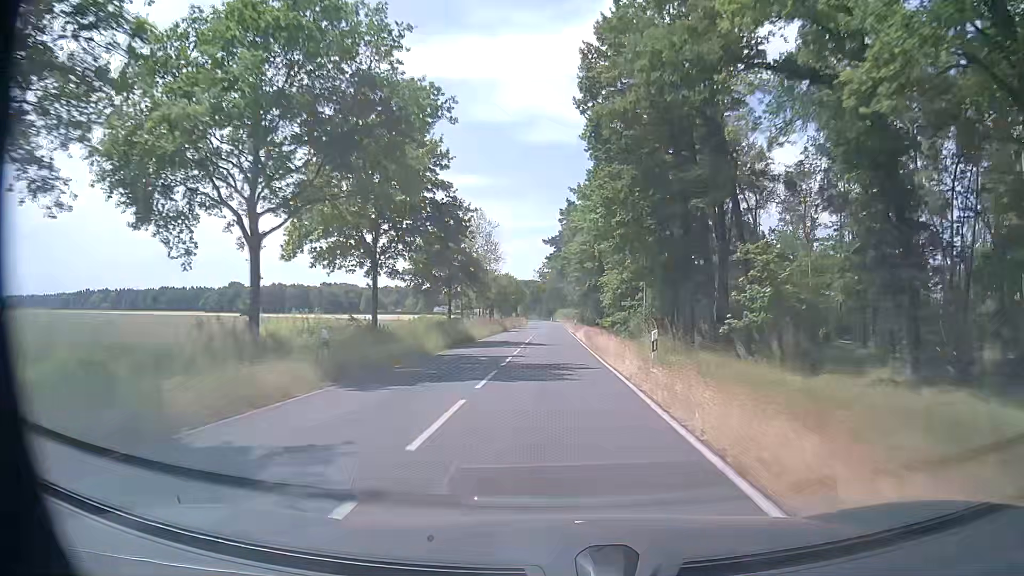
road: secondary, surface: asphalt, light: Day
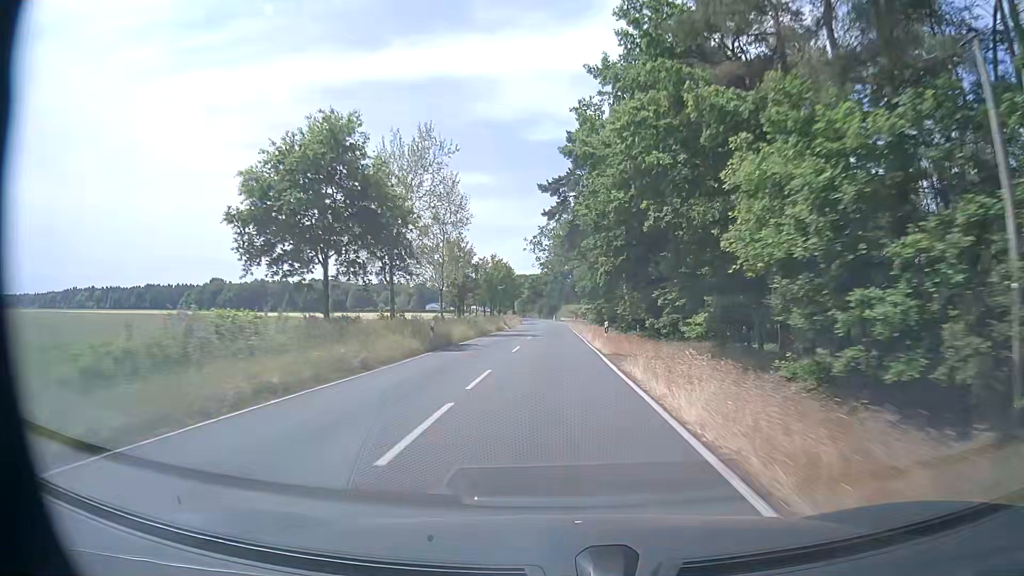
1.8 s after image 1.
(-0.1, +37.1) m; -1°
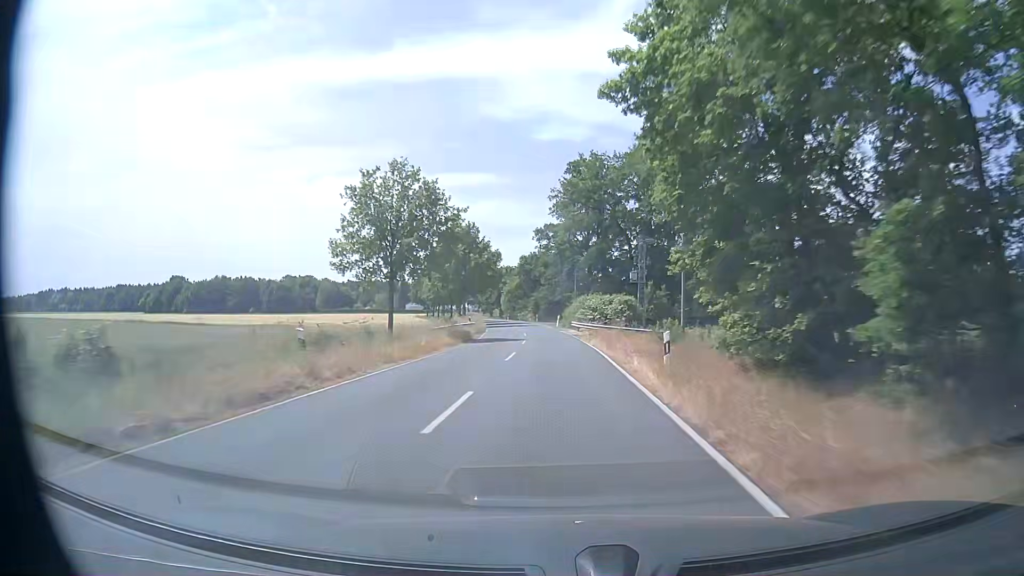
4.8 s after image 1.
(+0.5, +64.6) m; 0°
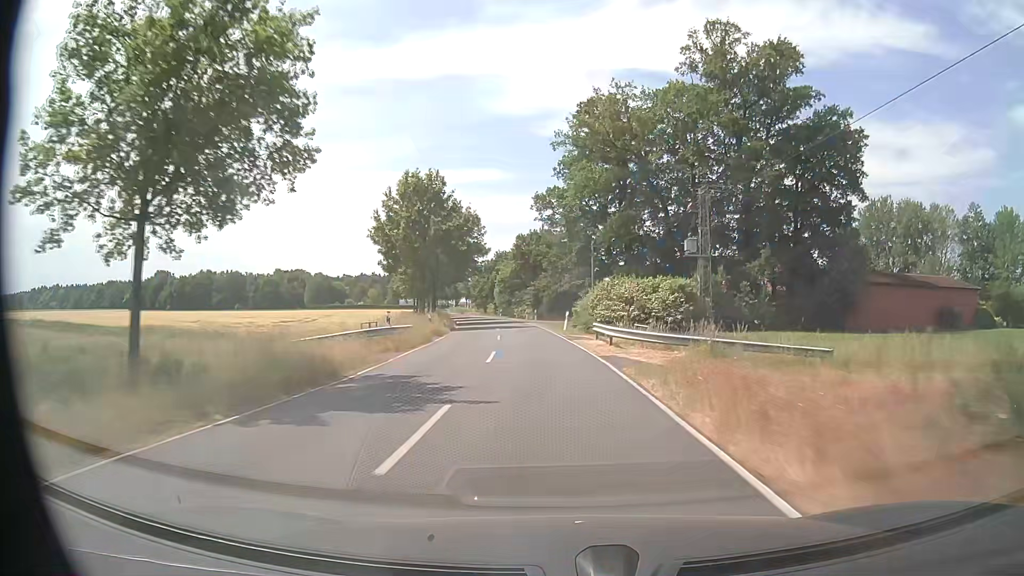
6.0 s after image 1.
(-0.2, +26.0) m; -1°
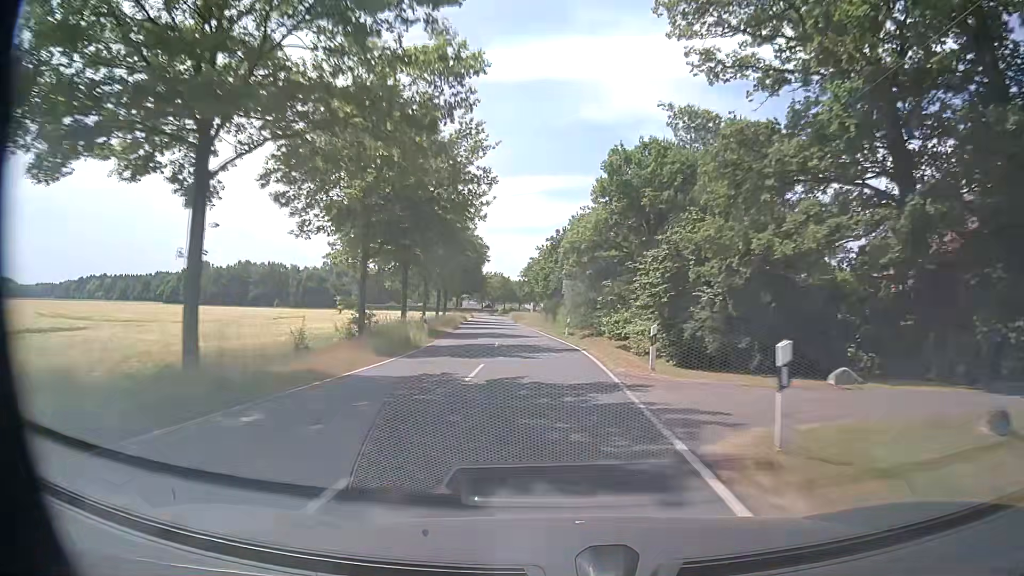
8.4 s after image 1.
(-3.2, +52.3) m; -8°
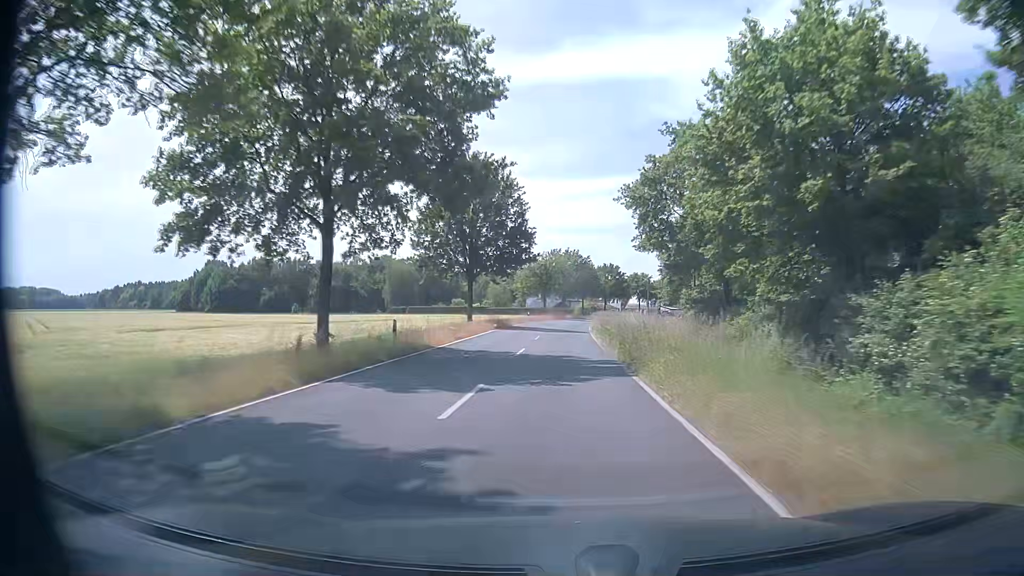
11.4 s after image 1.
(-4.6, +65.0) m; -7°
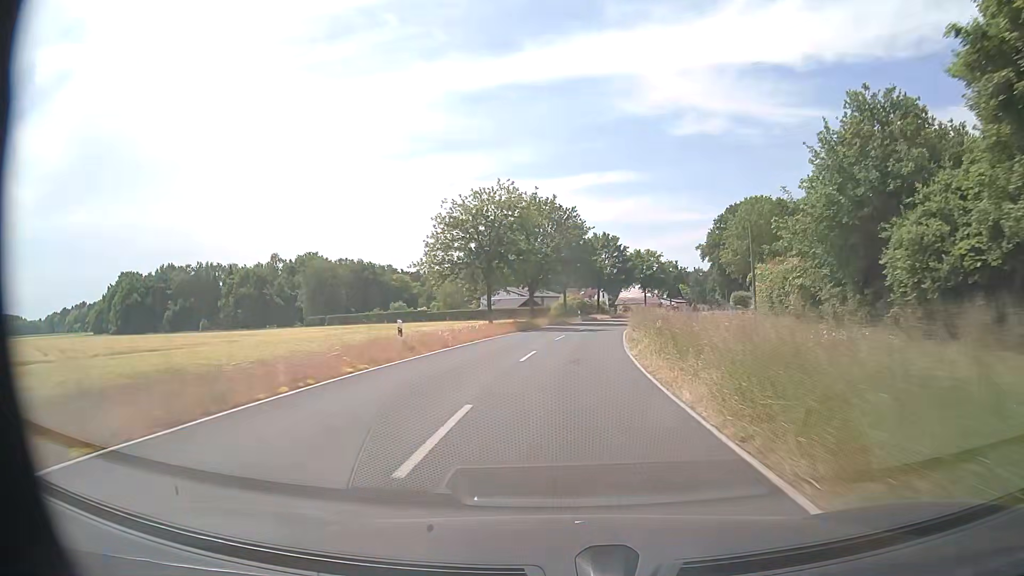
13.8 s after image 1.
(+0.8, +51.0) m; +3°
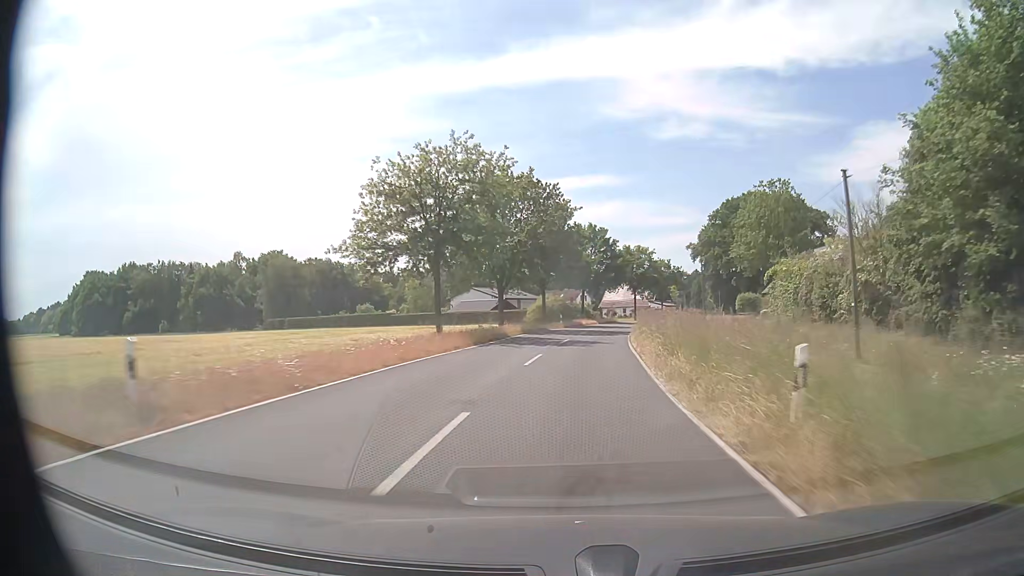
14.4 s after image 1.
(+0.2, +12.5) m; +2°
(0, +10) (+1, +20) (+2, +30) (+3, +40) (+4, +50) (+6, +60) (+9, +69) (+12, +79) (+15, +88) (+19, +97) m
